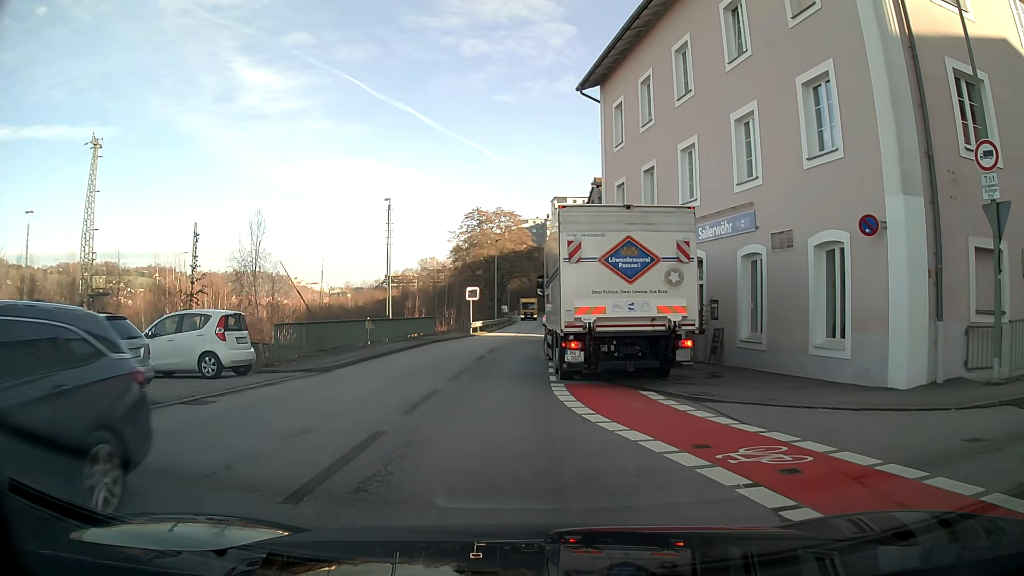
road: residential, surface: asphalt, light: Day
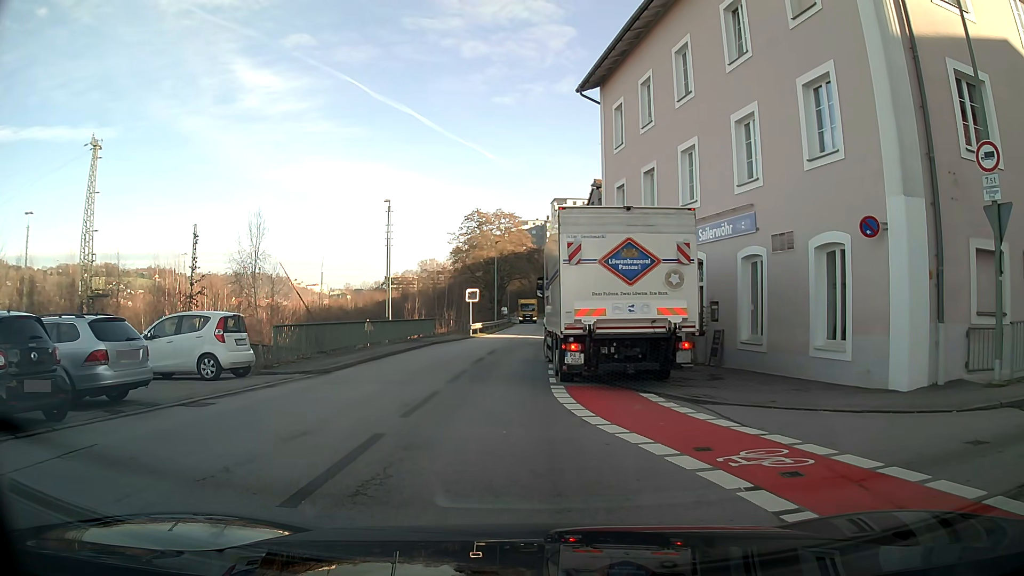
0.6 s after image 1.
(0.0, +0.1) m; 0°
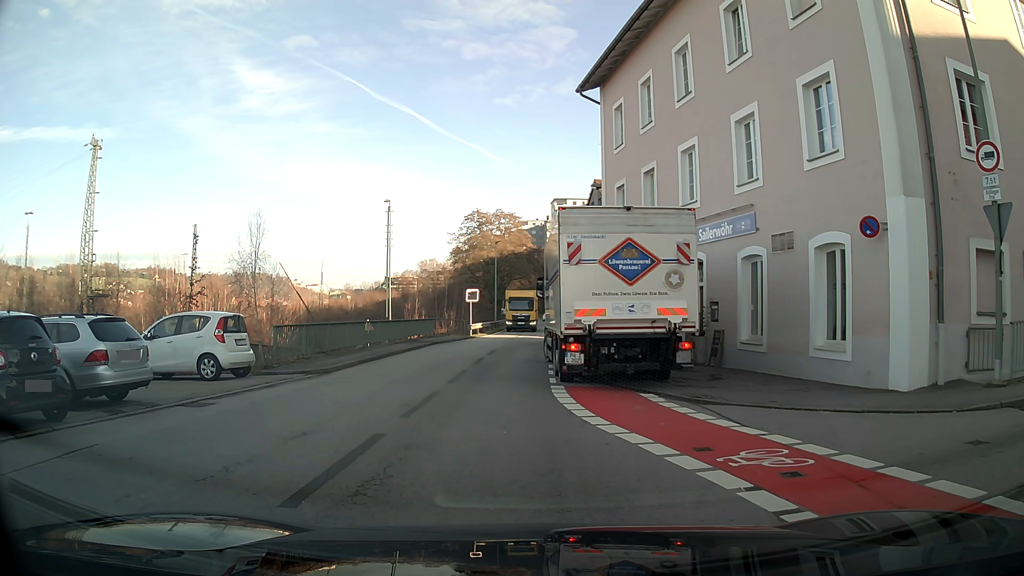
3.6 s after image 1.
(0.0, +0.1) m; 0°
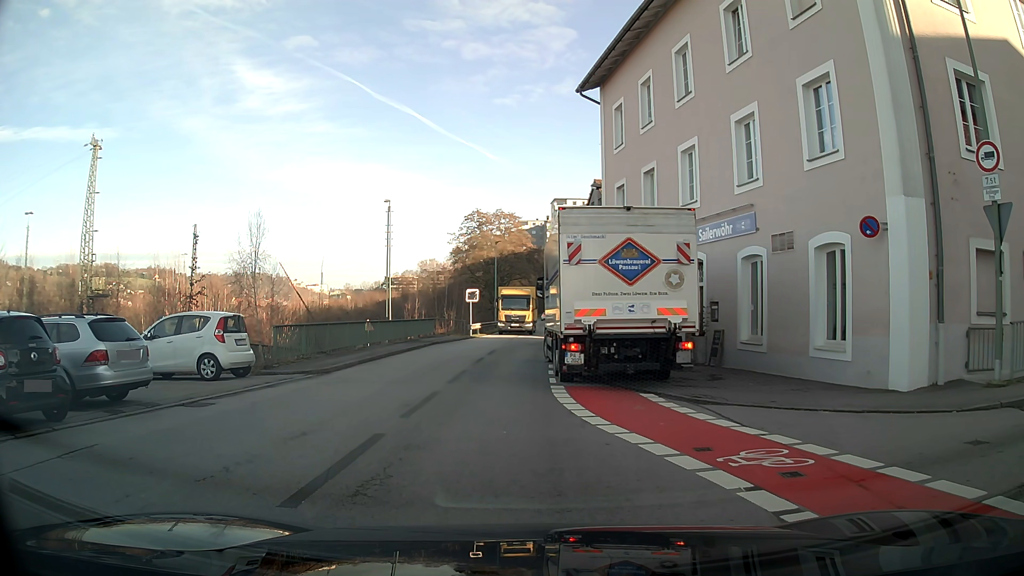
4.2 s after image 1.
(0.0, 0.0) m; 0°
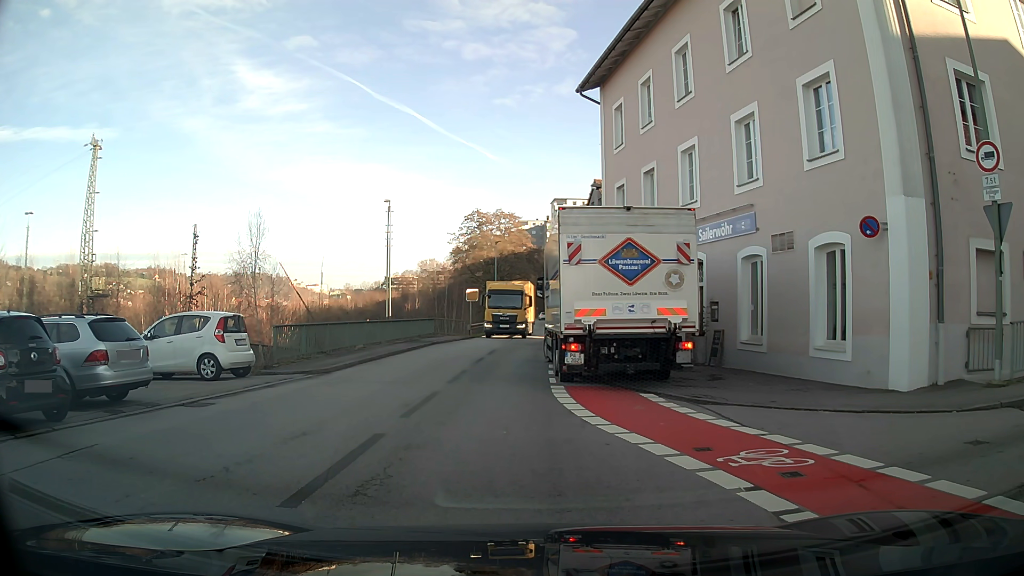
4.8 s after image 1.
(0.0, 0.0) m; 0°
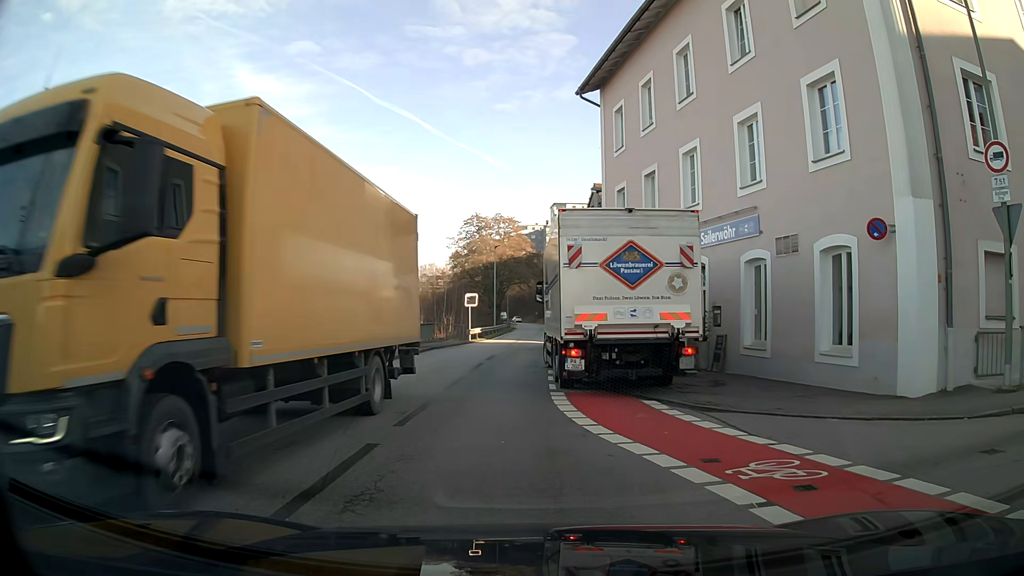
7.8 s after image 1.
(0.0, +0.3) m; 0°
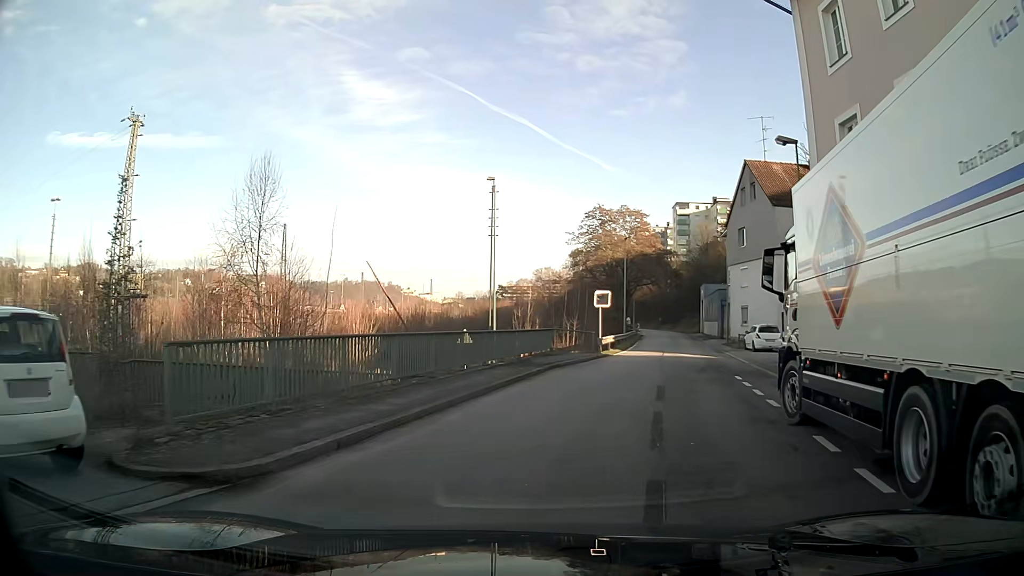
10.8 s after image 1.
(-1.8, +10.9) m; -9°
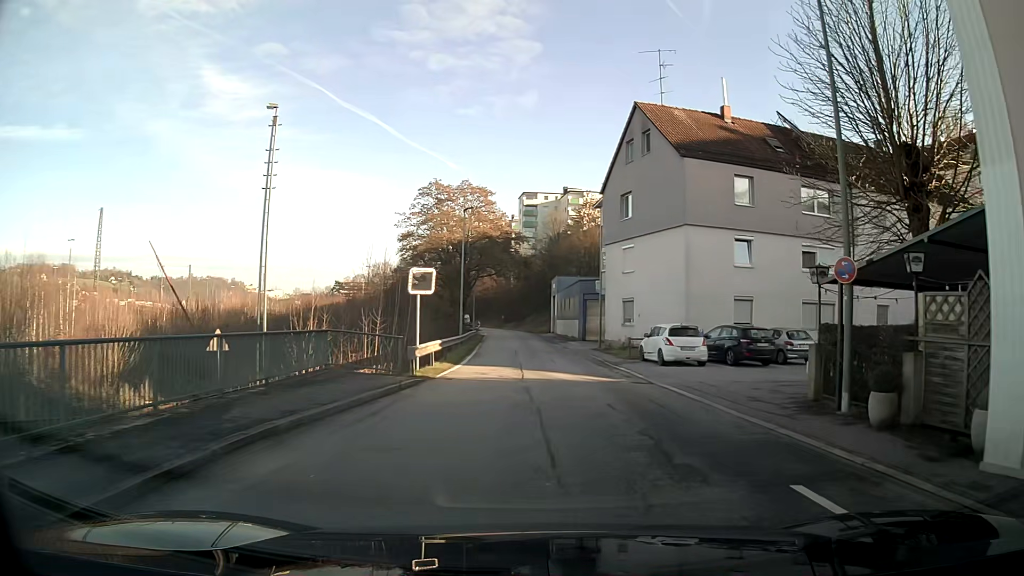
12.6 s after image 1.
(+1.5, +13.3) m; +13°
(0, +10) (0, +20) (0, +30) (0, +40) (-1, +50) (-2, +60) (-2, +70) (-3, +80) (-4, +90) (-5, +100) m
